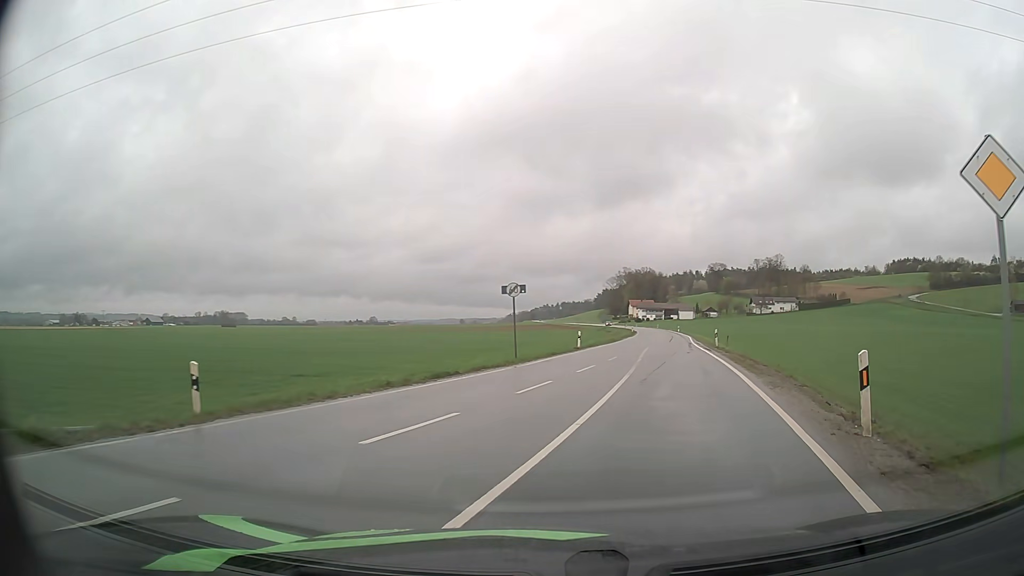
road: secondary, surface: asphalt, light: Day
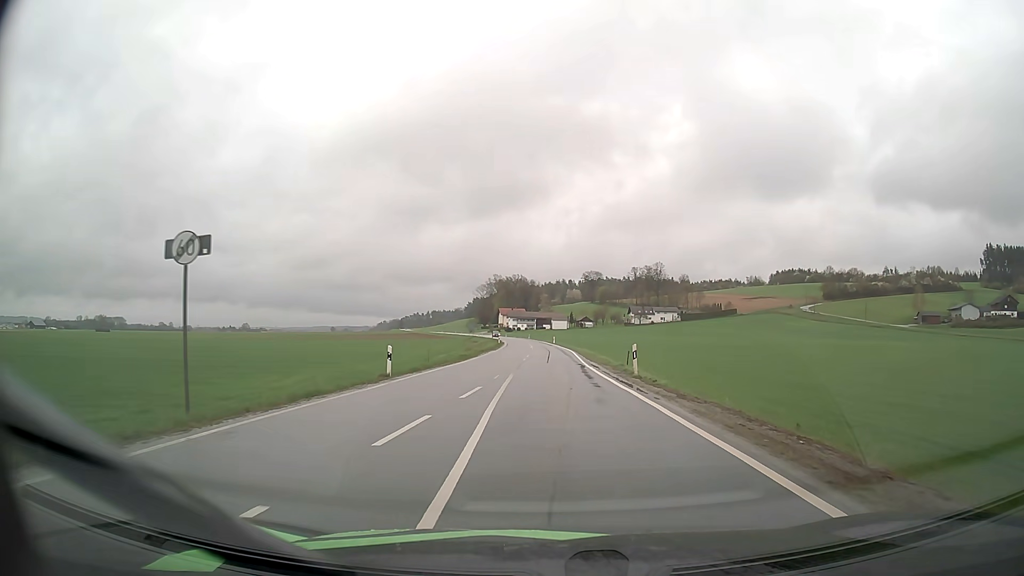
(+2.6, +17.7) m; +11°
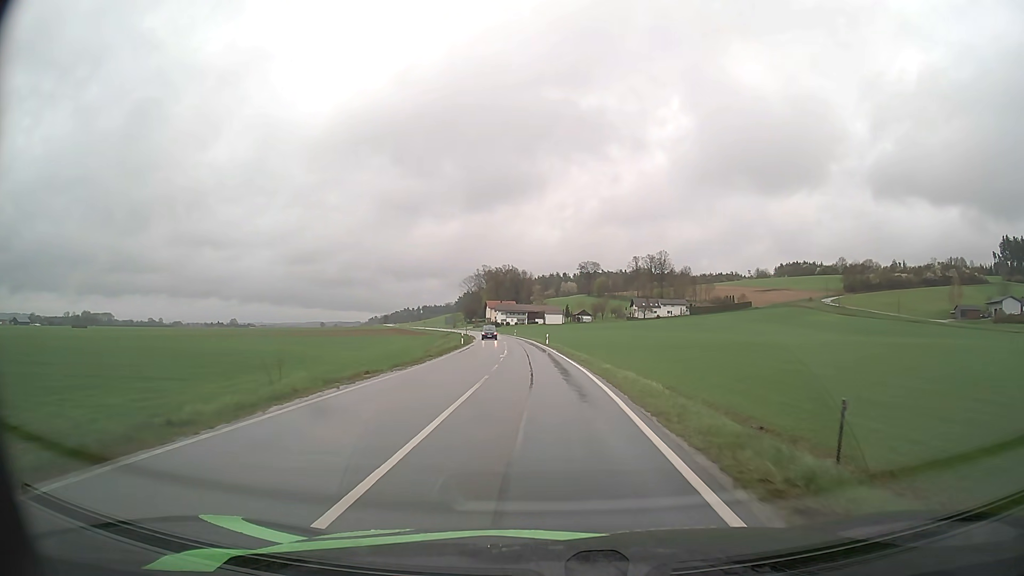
(+0.5, +33.2) m; +1°
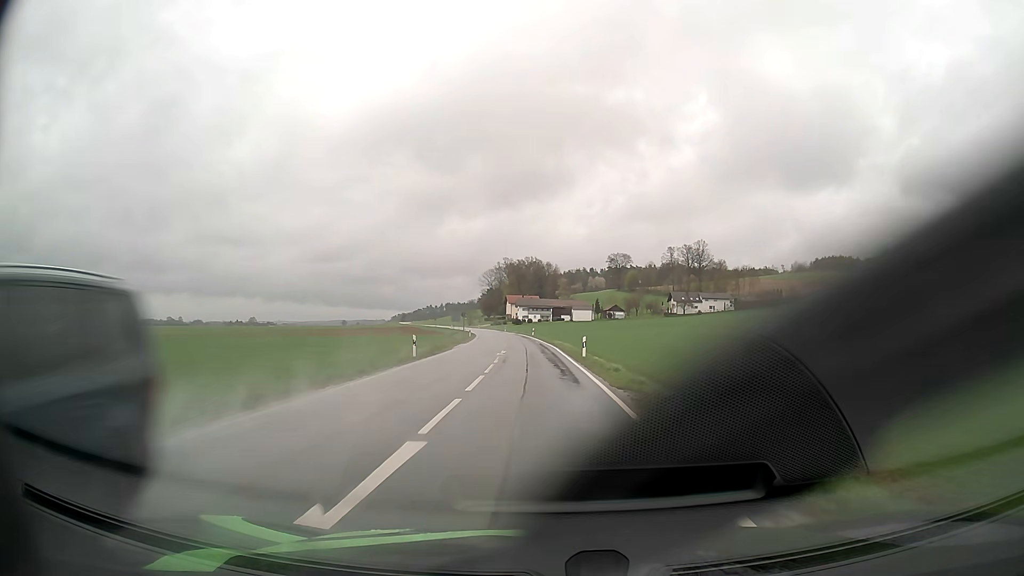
(-0.4, +30.4) m; -2°
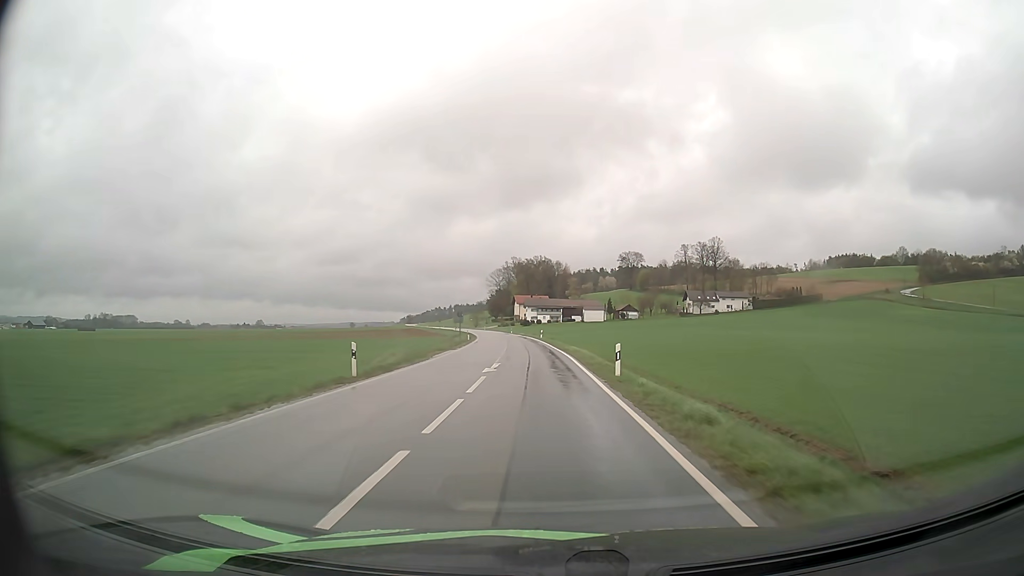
(-0.1, +10.9) m; -1°
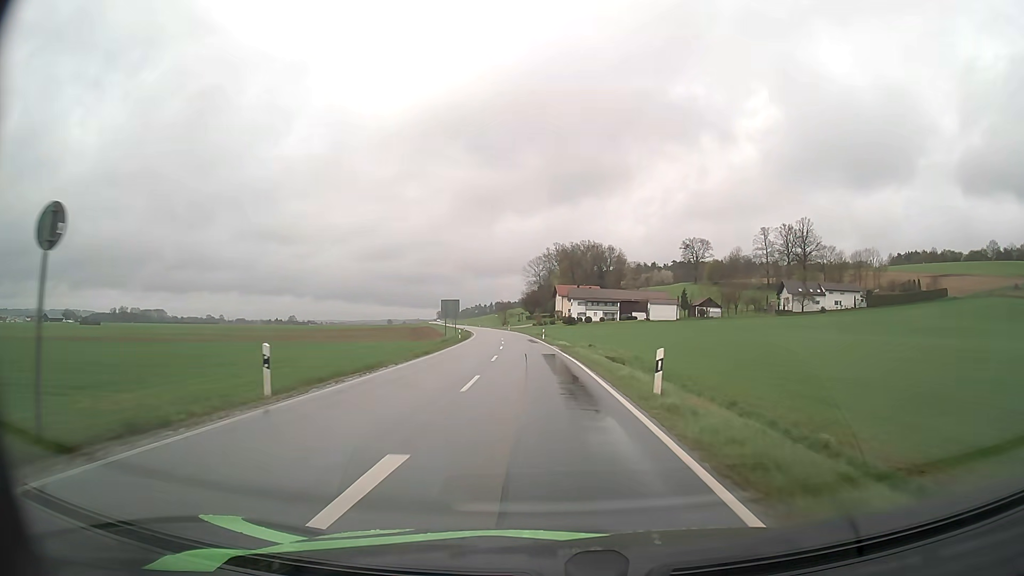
(-1.9, +57.2) m; -4°
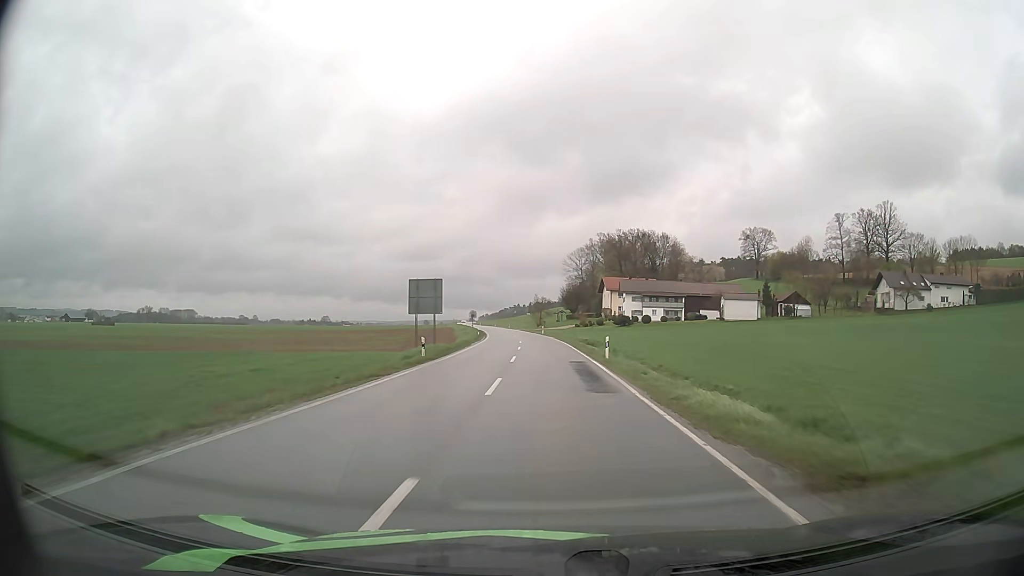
(-1.1, +34.4) m; -3°
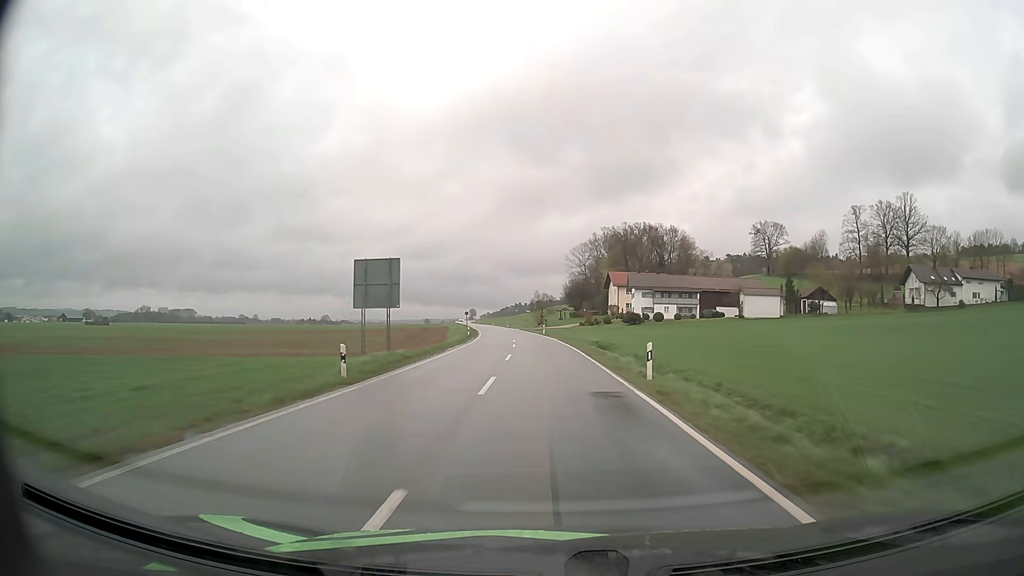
(0.0, +11.7) m; 0°
(0, +10) (0, +20) (0, +30) (-1, +40) (-1, +50) (-2, +60) (-3, +70) (-4, +80) (-5, +90) (-6, +100) m
